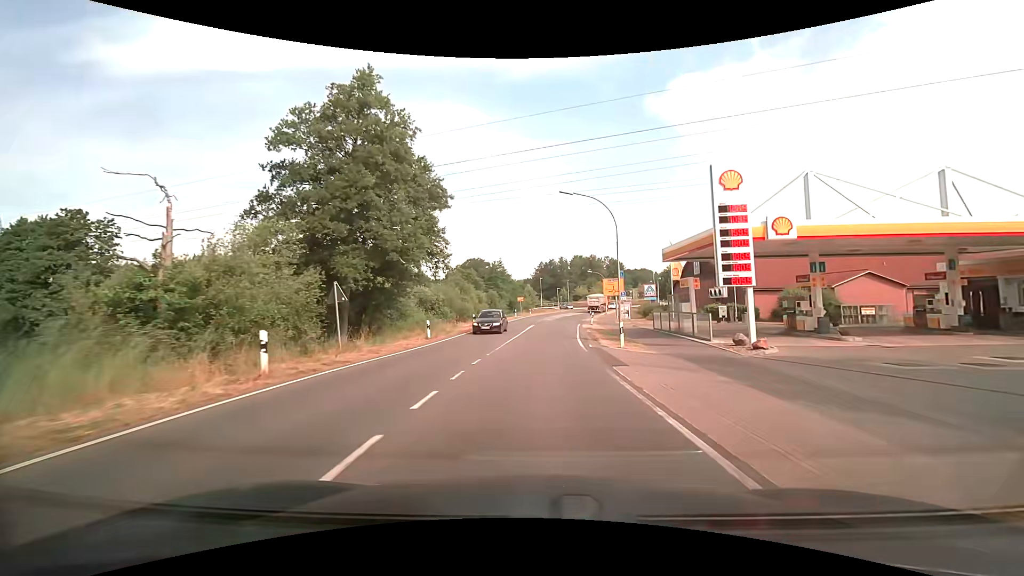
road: secondary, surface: asphalt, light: Day
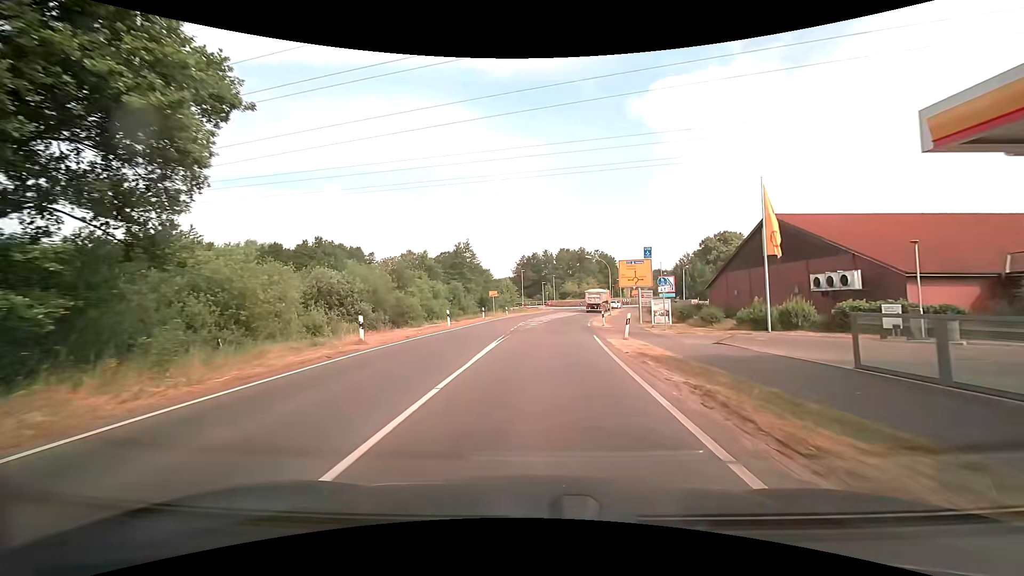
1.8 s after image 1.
(+0.4, +23.2) m; +2°
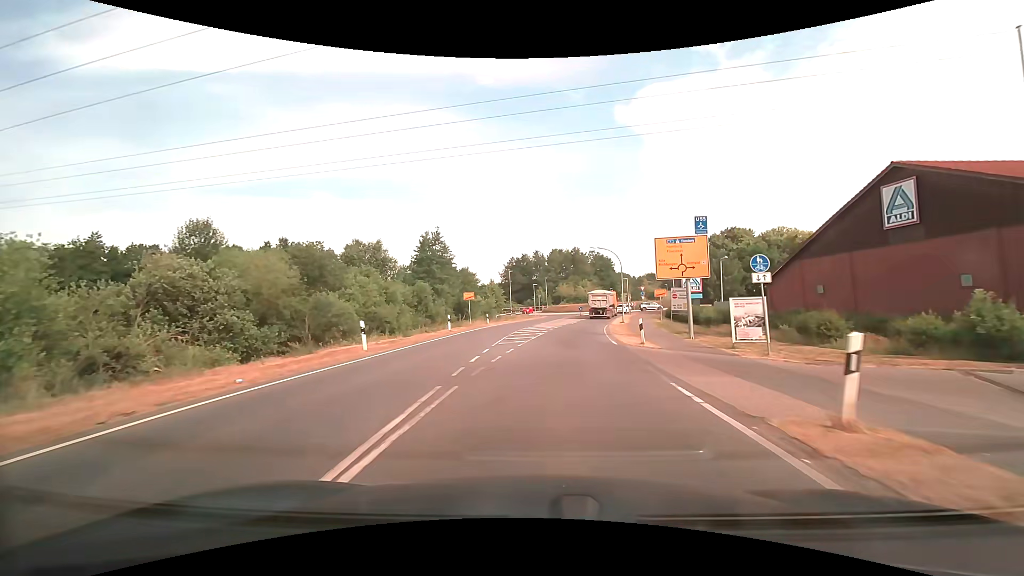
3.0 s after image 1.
(+0.1, +14.6) m; +1°
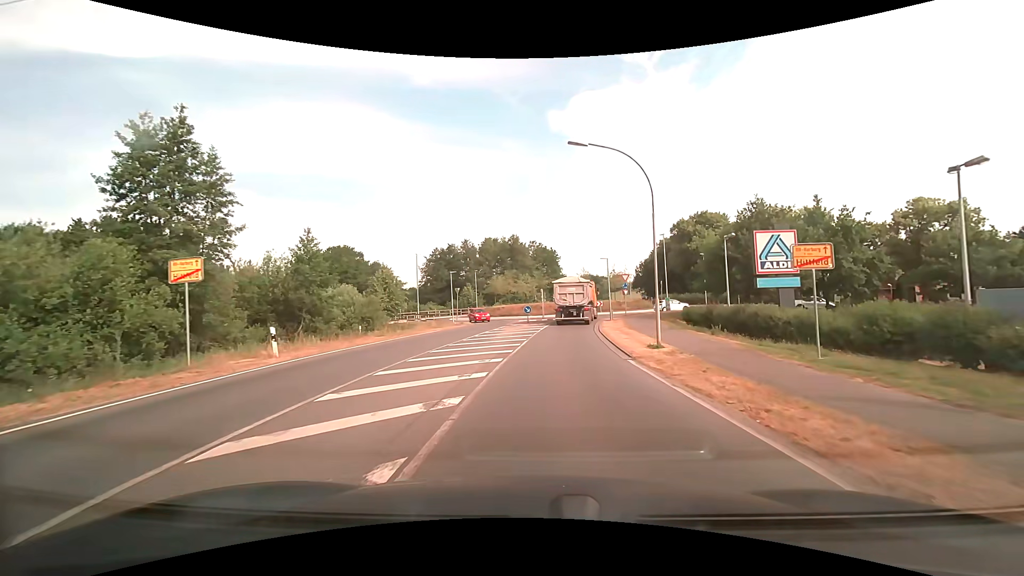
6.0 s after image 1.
(+1.7, +30.5) m; +7°
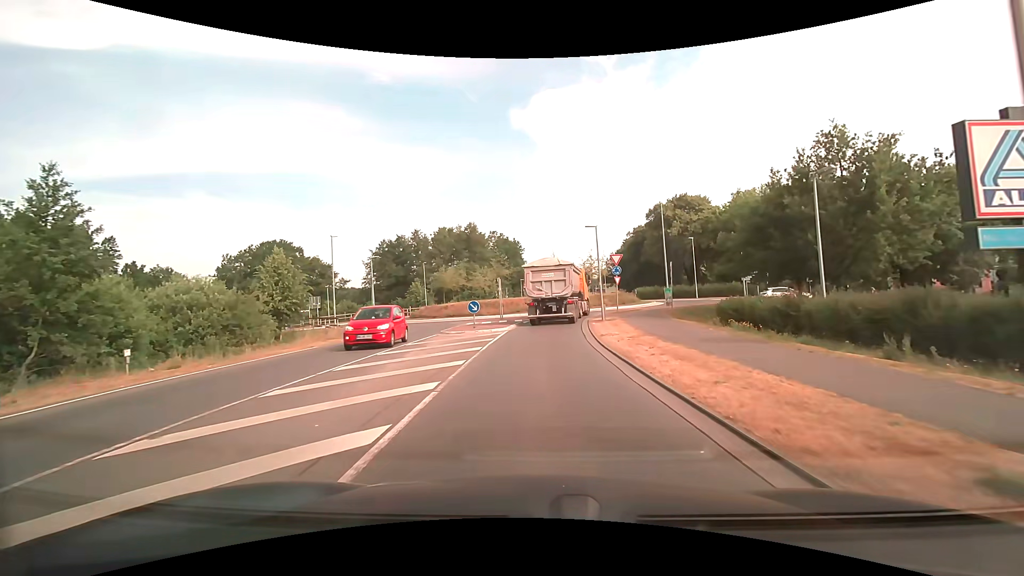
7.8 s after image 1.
(+0.6, +14.2) m; +4°
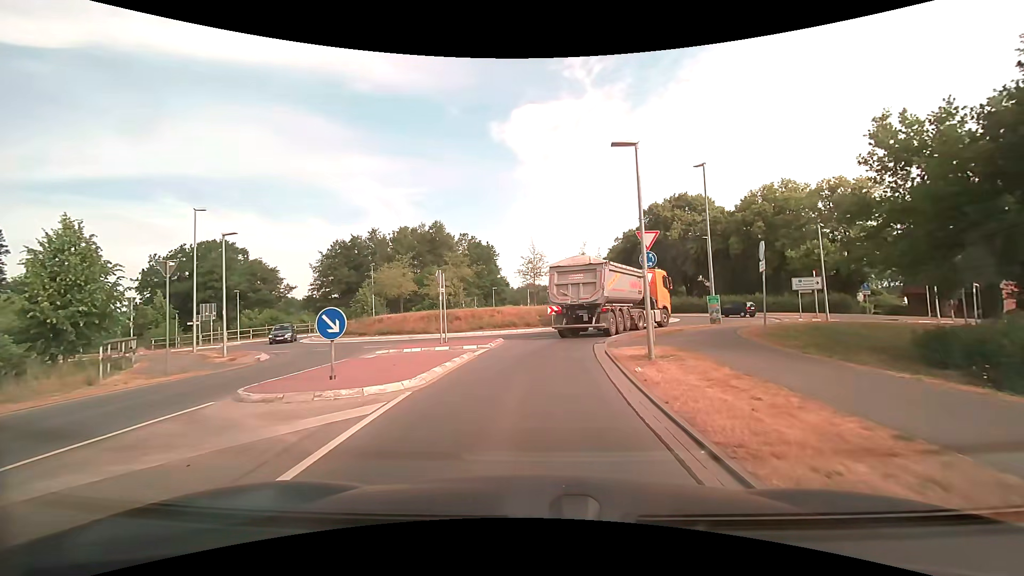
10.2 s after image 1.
(+0.4, +14.7) m; +3°
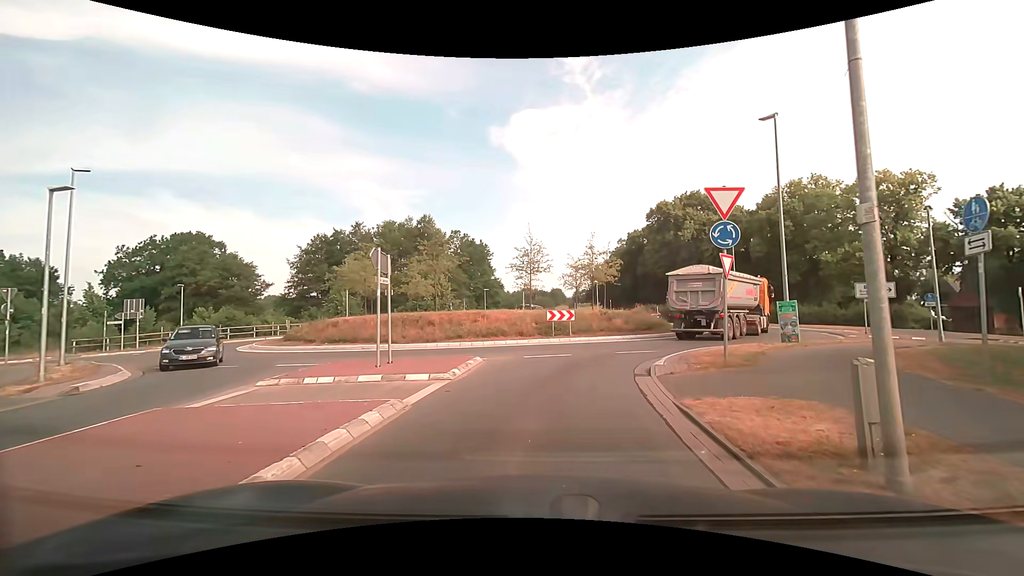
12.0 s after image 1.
(0.0, +7.5) m; 0°
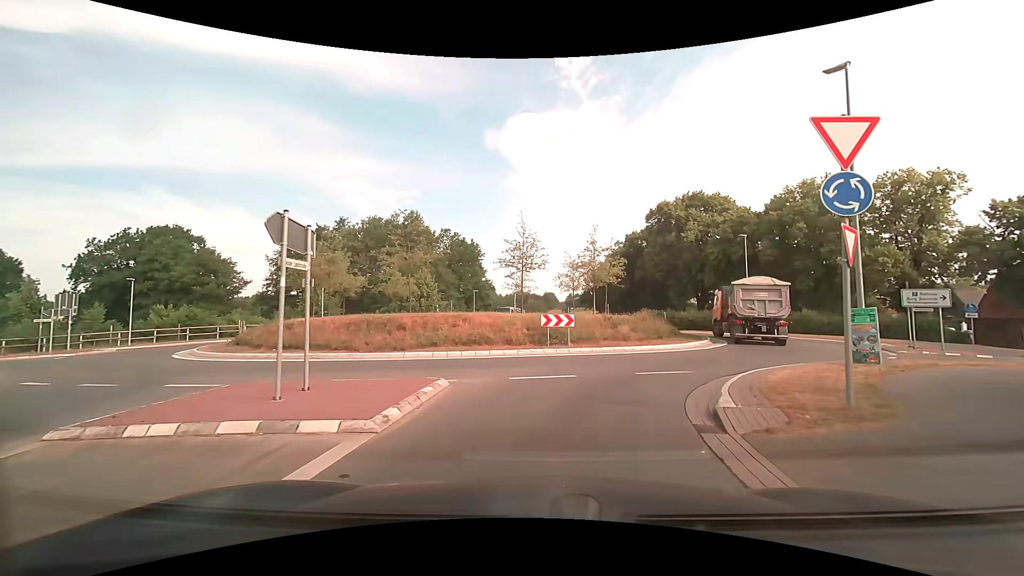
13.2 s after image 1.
(0.0, +4.5) m; 0°
(+1, +10) (+6, +19) (+11, +27) (+14, +36) (+12, +46) (+6, +54) (+3, +64) (+3, +74) (+4, +84) (+6, +94) m
